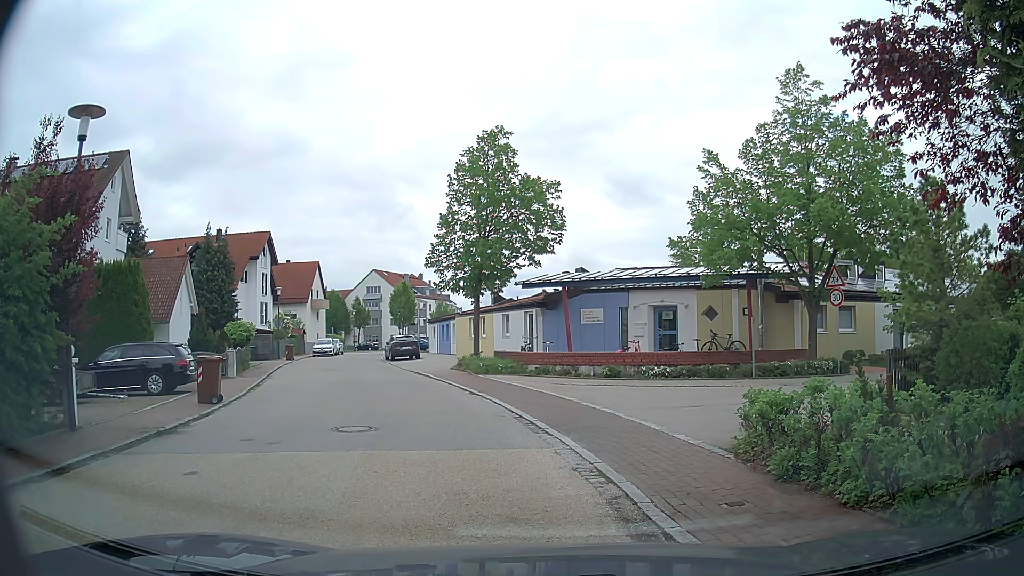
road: residential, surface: asphalt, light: Day
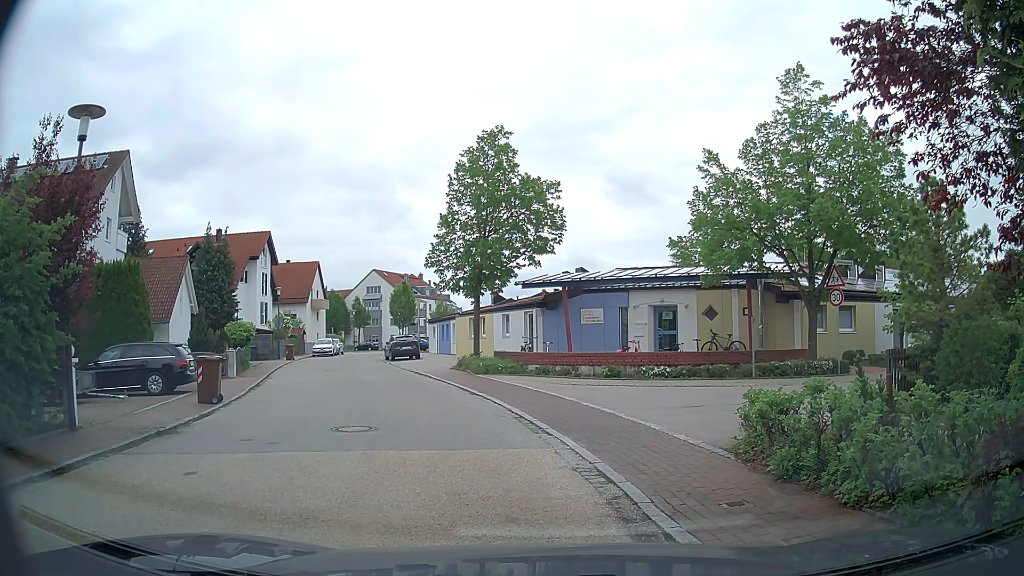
(0.0, 0.0) m; 0°
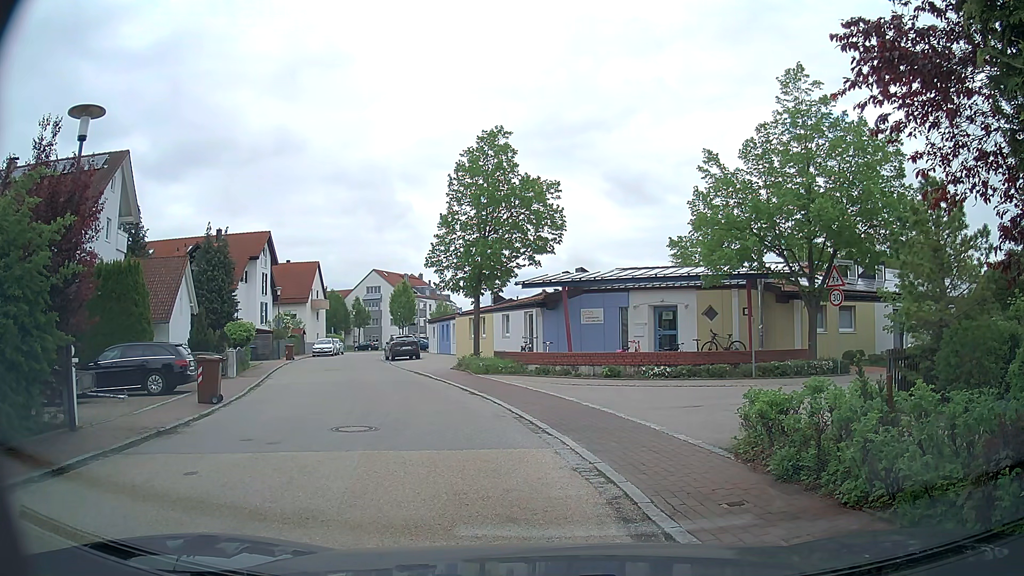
(0.0, 0.0) m; 0°
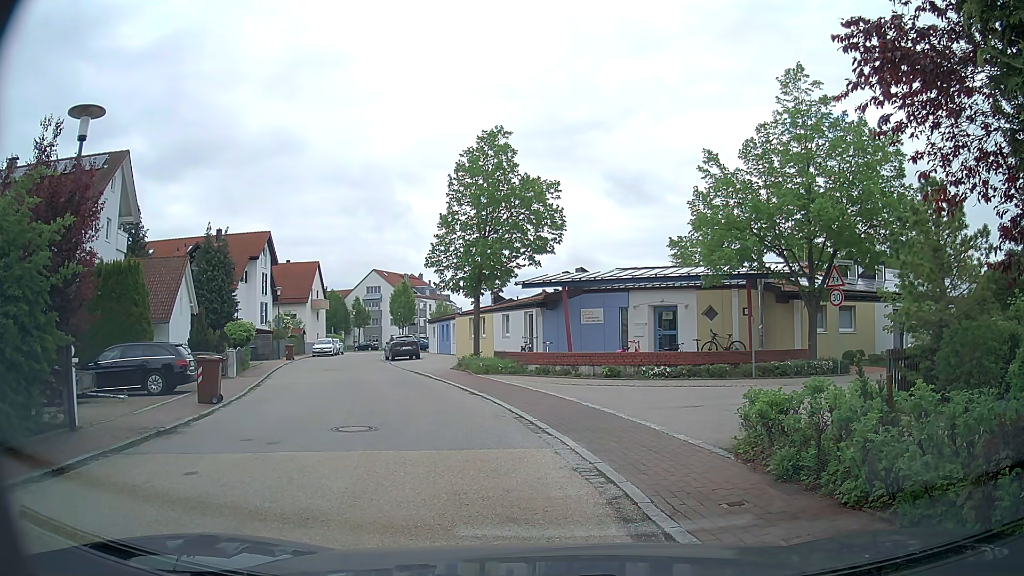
(0.0, 0.0) m; 0°
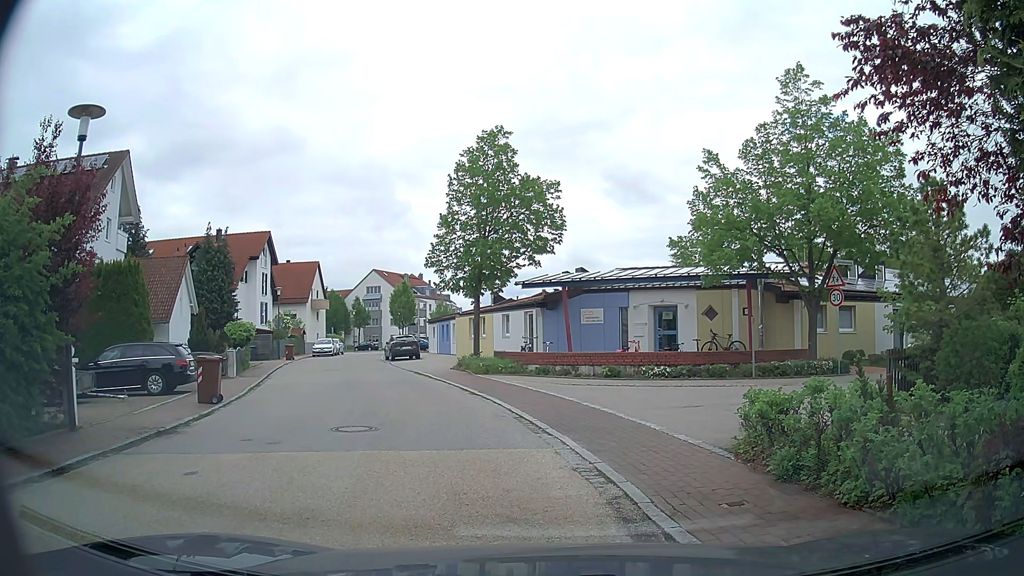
(0.0, 0.0) m; 0°
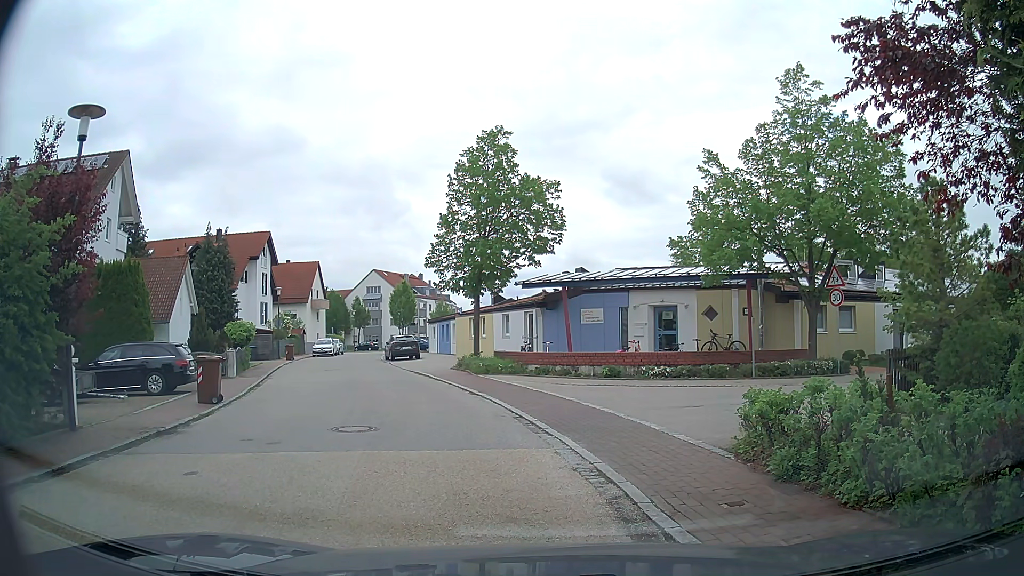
(0.0, 0.0) m; 0°
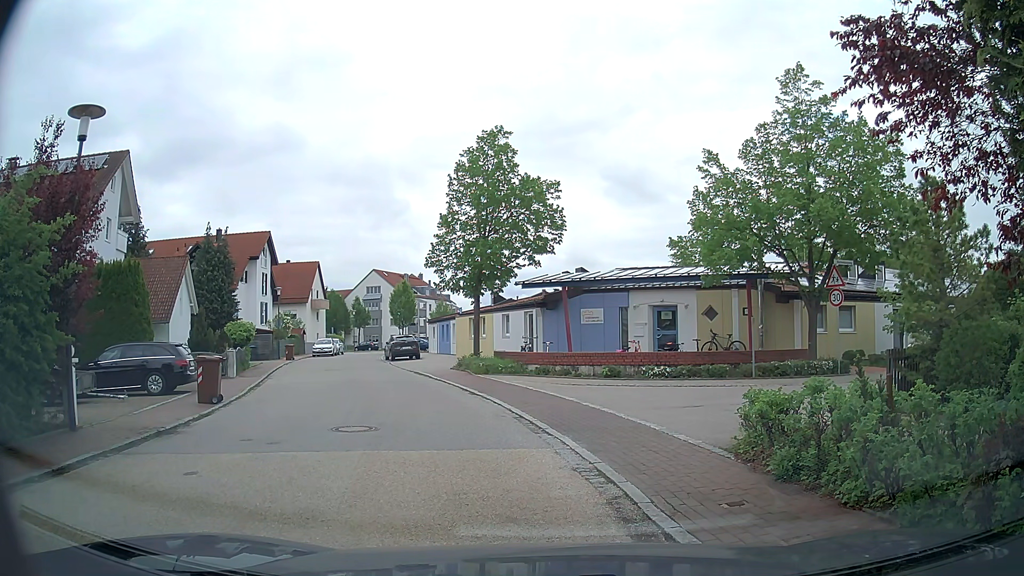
(0.0, 0.0) m; 0°
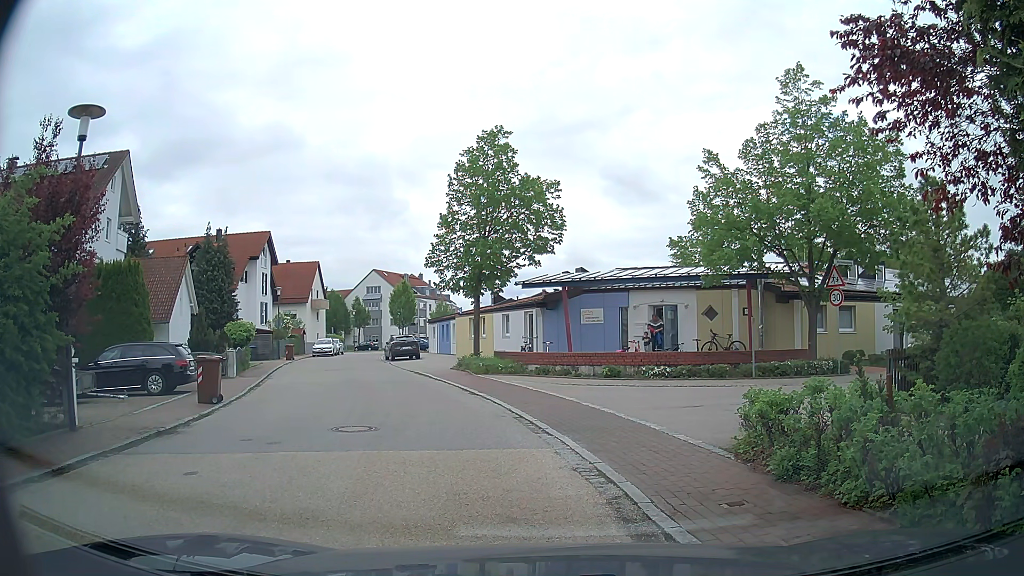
(0.0, 0.0) m; 0°
